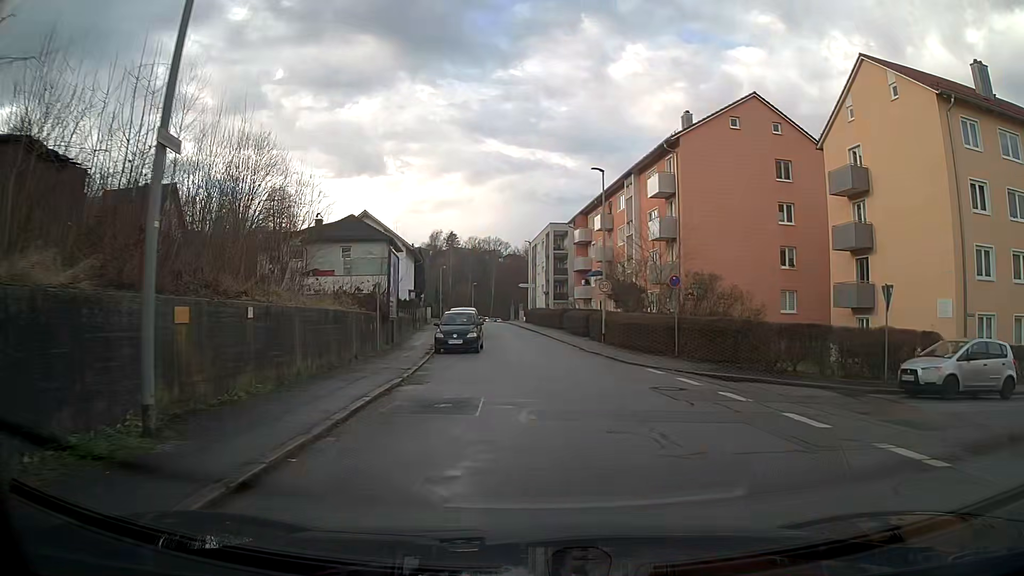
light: Day
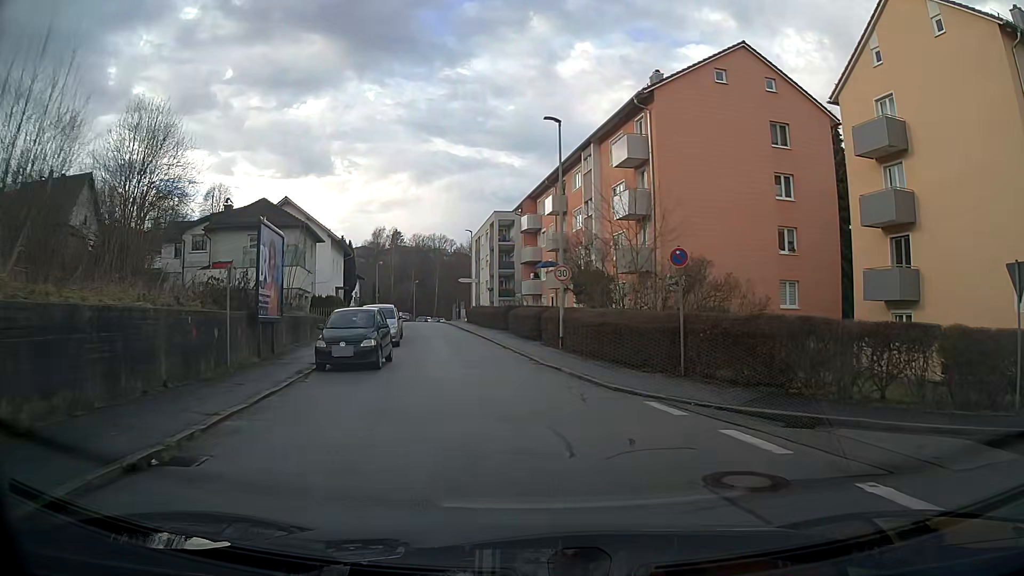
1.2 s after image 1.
(+0.2, +8.2) m; +3°
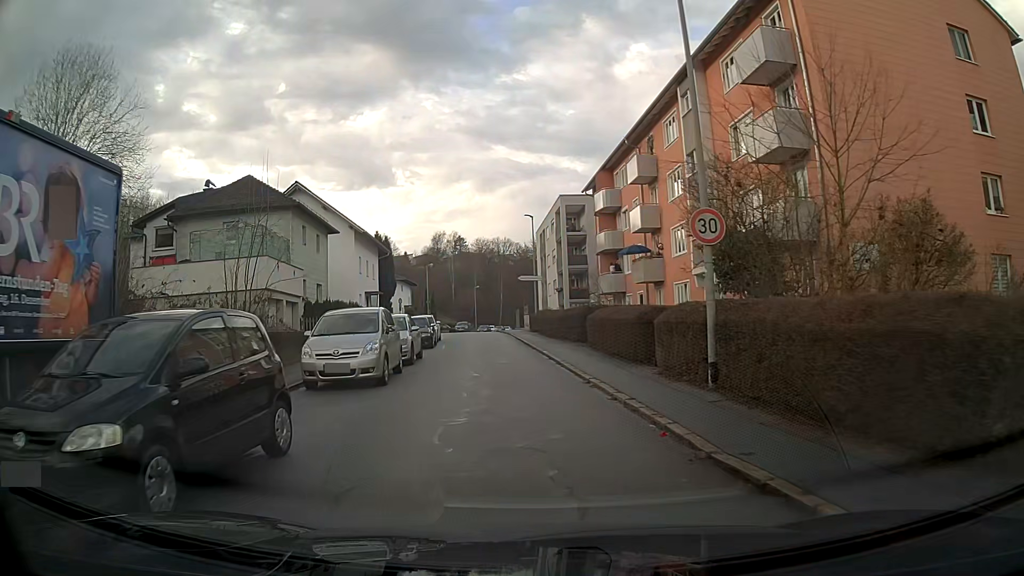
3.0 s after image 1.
(-0.6, +12.6) m; -6°
(0, +10) (-1, +20) (-1, +30) (-2, +40) (-3, +50) (-4, +60) (-5, +70) (-5, +80) (-5, +90) (-5, +100) m
